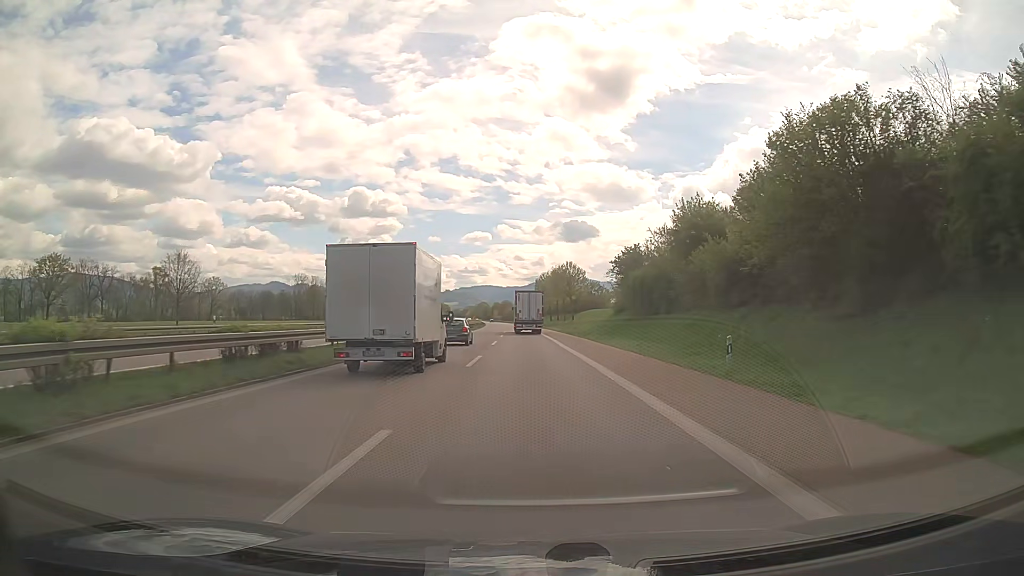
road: trunk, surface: asphalt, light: Day
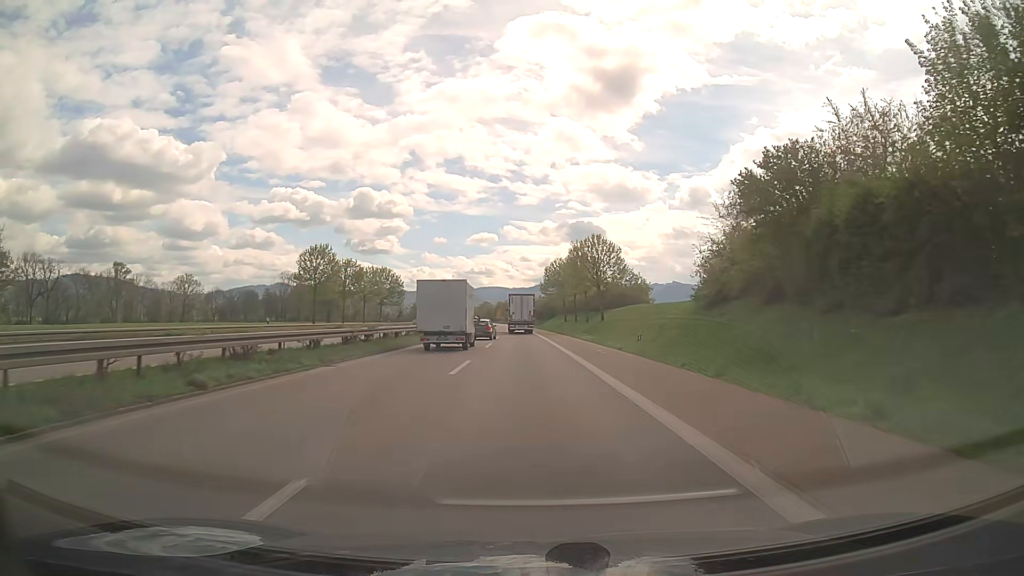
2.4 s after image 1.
(-0.1, +37.3) m; 0°
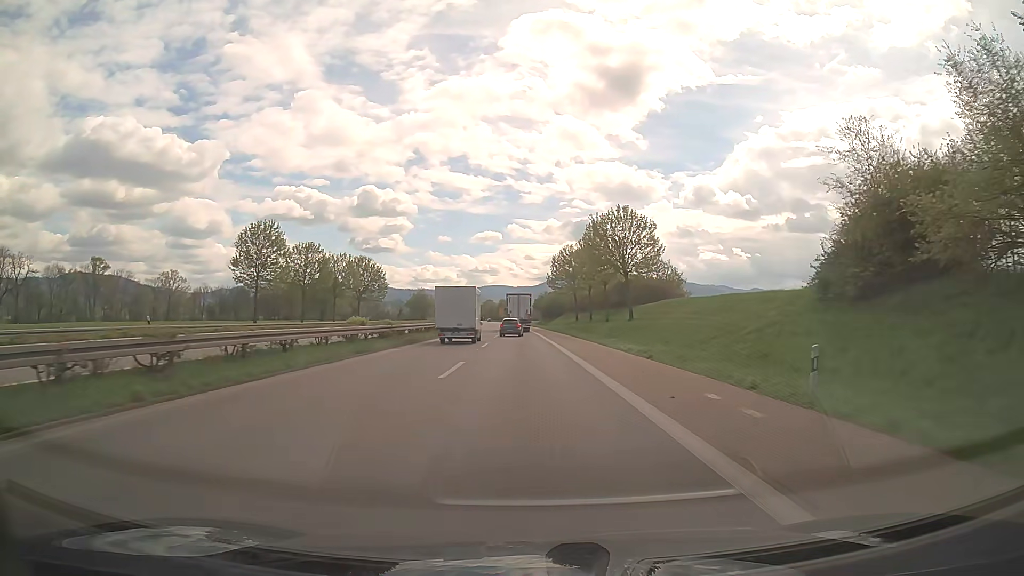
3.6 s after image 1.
(-0.1, +18.6) m; -1°
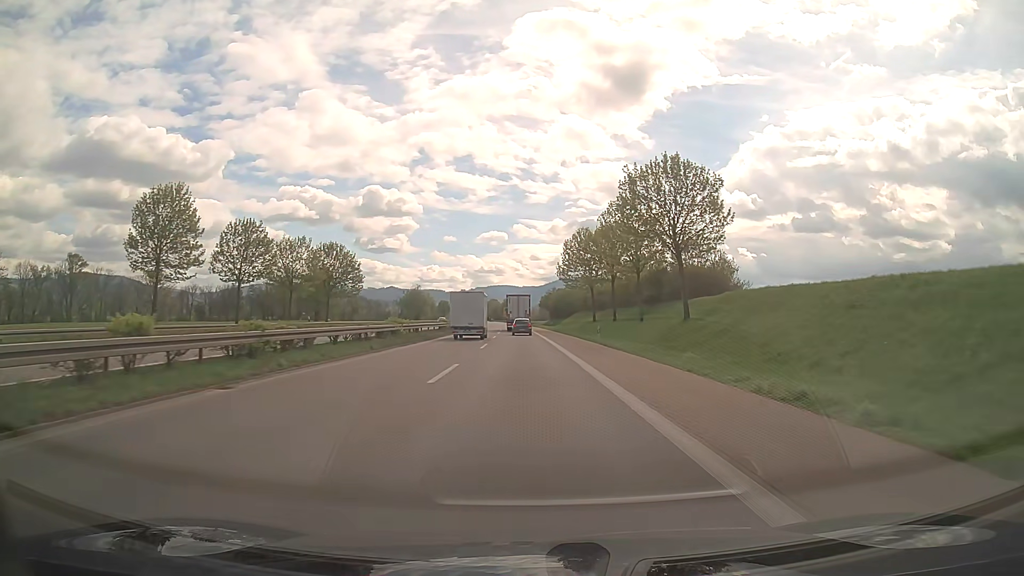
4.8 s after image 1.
(0.0, +18.6) m; 0°
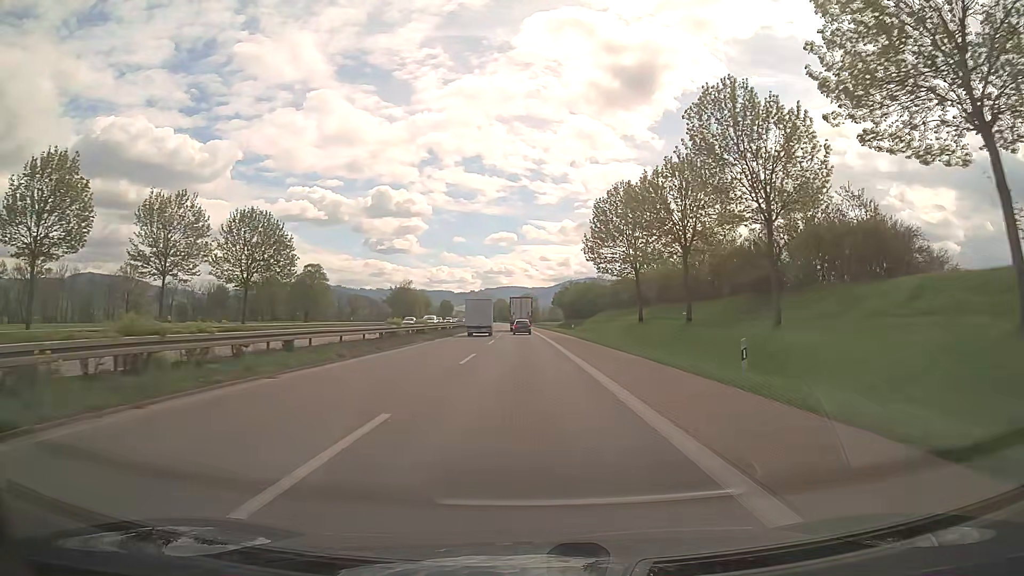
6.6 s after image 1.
(-0.3, +27.8) m; -1°
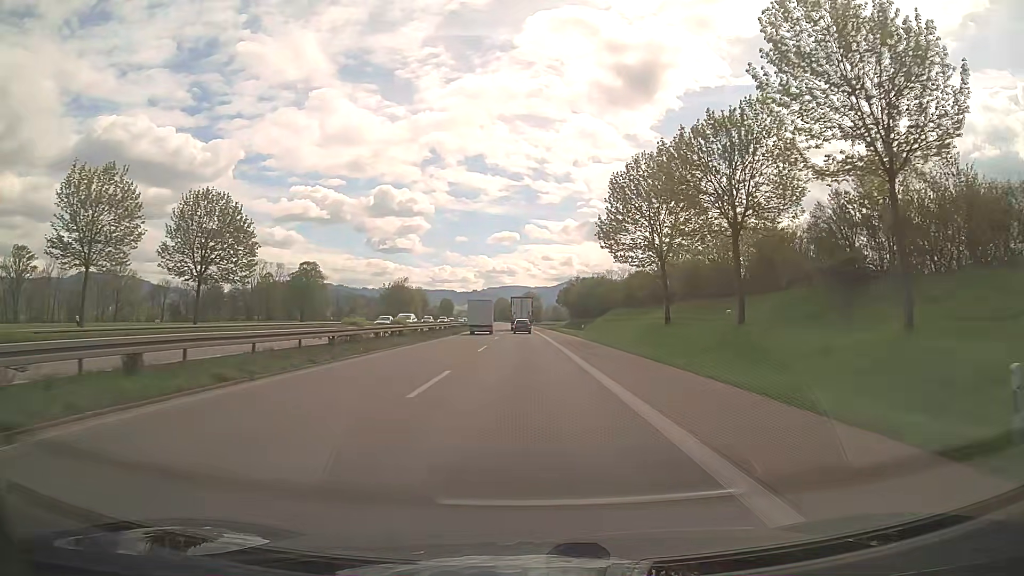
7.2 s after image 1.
(0.0, +9.3) m; 0°
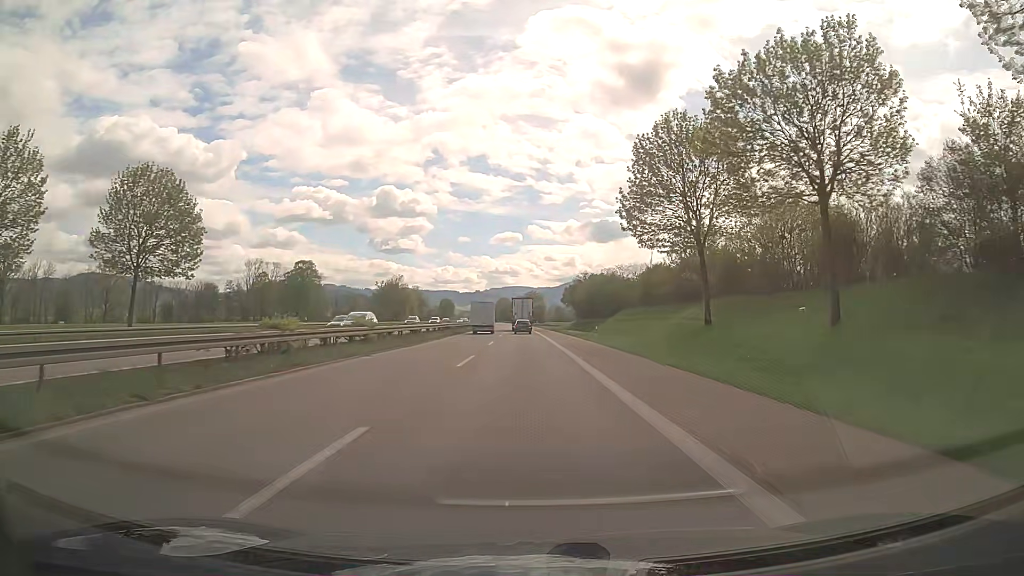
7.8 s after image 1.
(0.0, +9.3) m; 0°
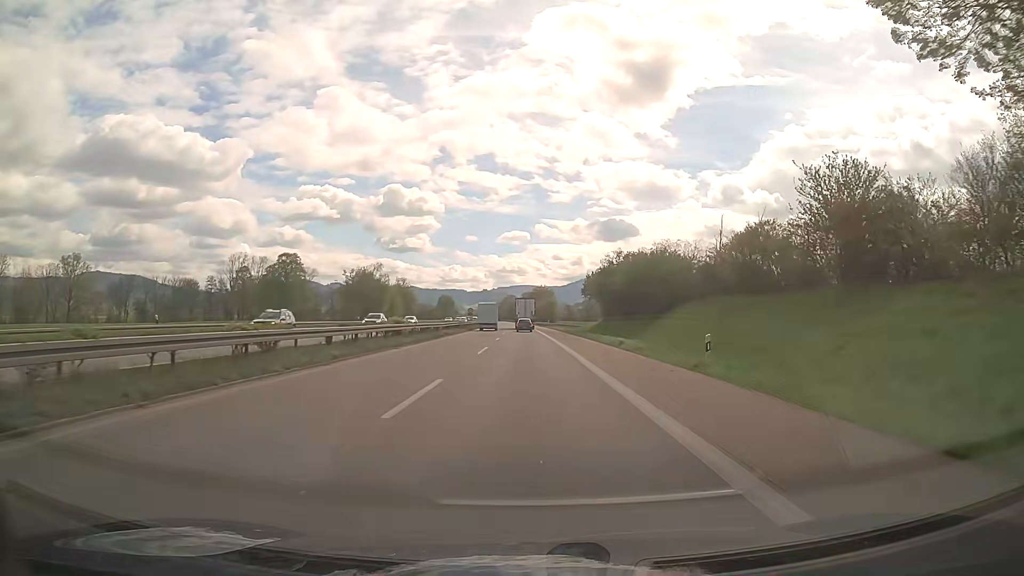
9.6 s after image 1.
(-0.1, +27.8) m; 0°
(0, +10) (0, +20) (0, +30) (0, +40) (0, +50) (-1, +60) (-1, +70) (-1, +80) (-1, +90) (-2, +100) m
